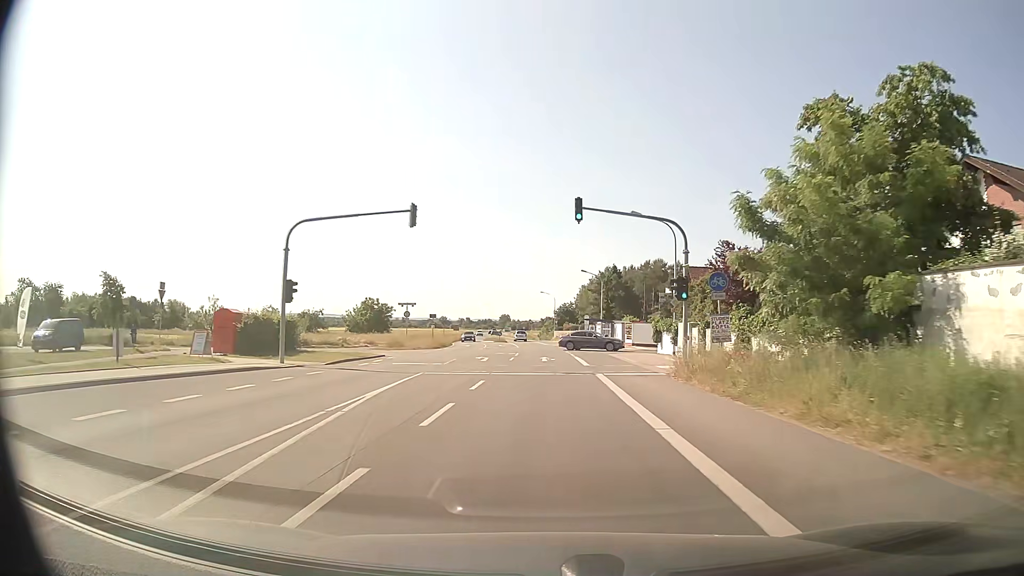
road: primary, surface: asphalt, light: Day
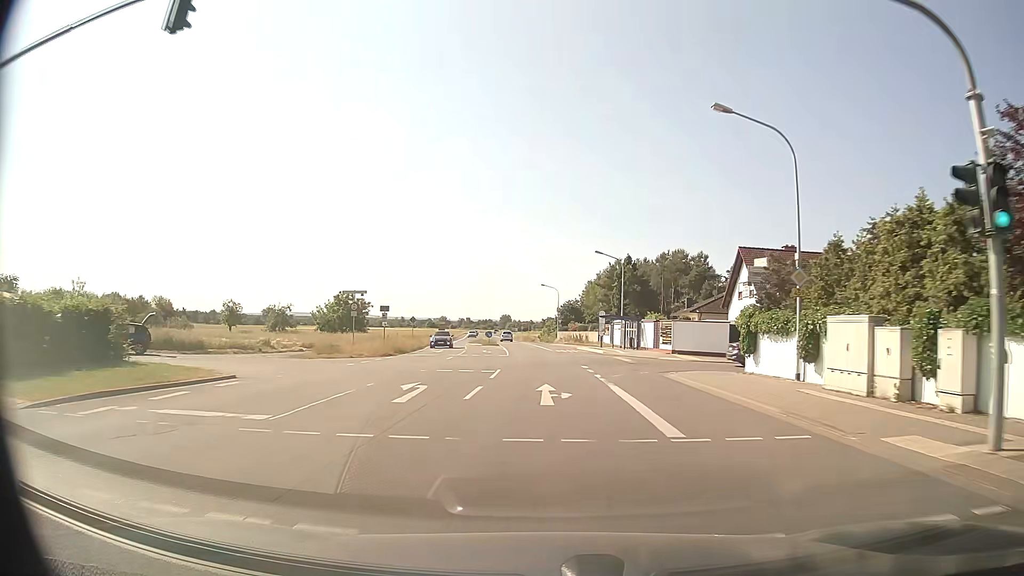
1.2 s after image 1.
(0.0, +18.2) m; 0°
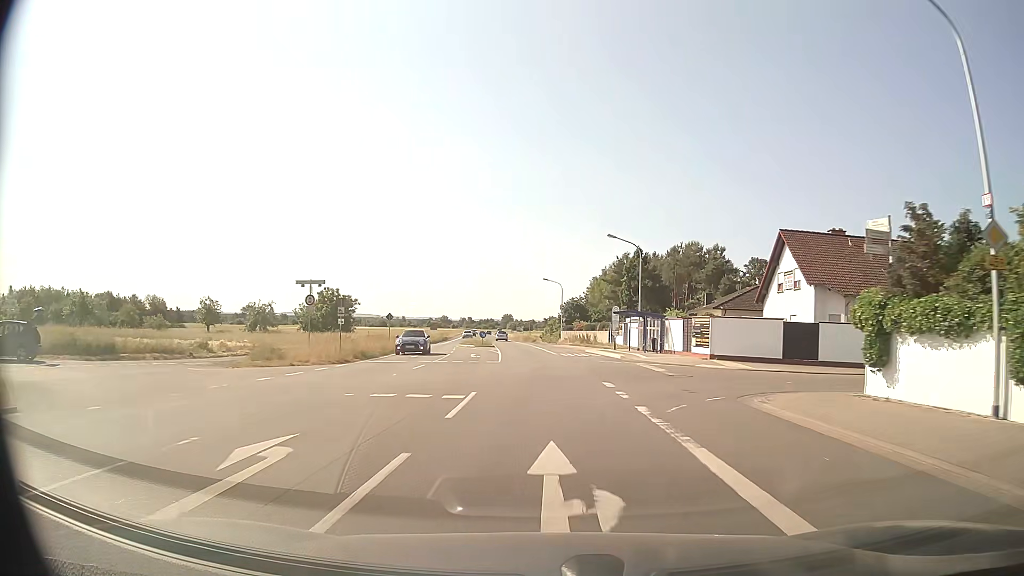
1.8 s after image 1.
(0.0, +9.1) m; 0°
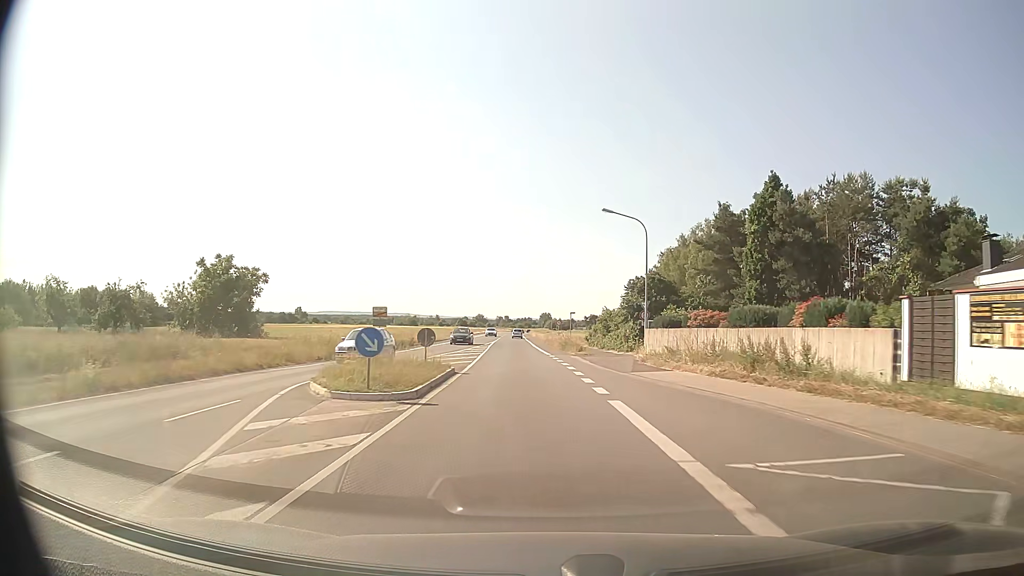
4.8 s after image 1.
(-1.1, +46.3) m; -3°
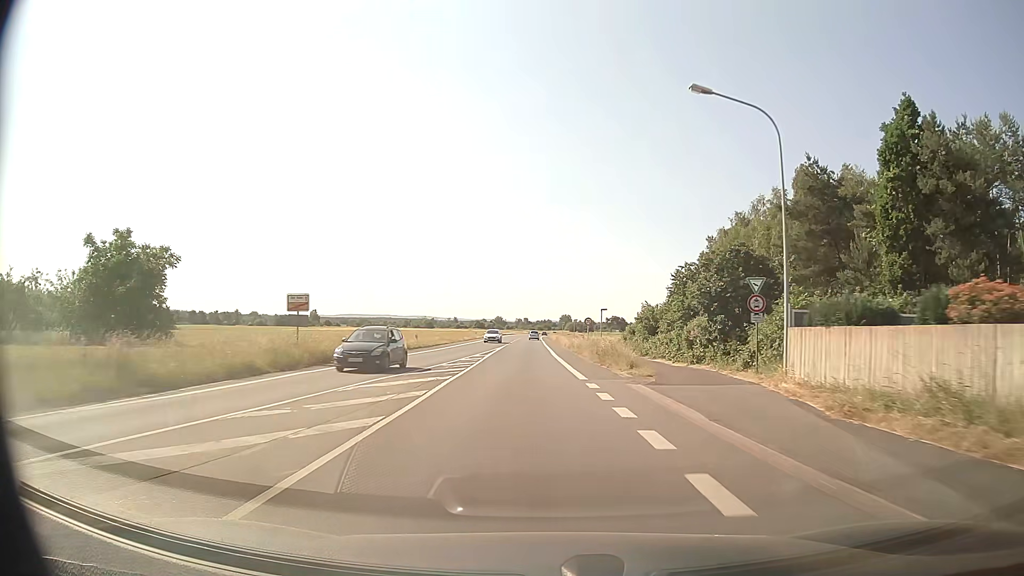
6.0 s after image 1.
(-0.3, +18.9) m; -2°
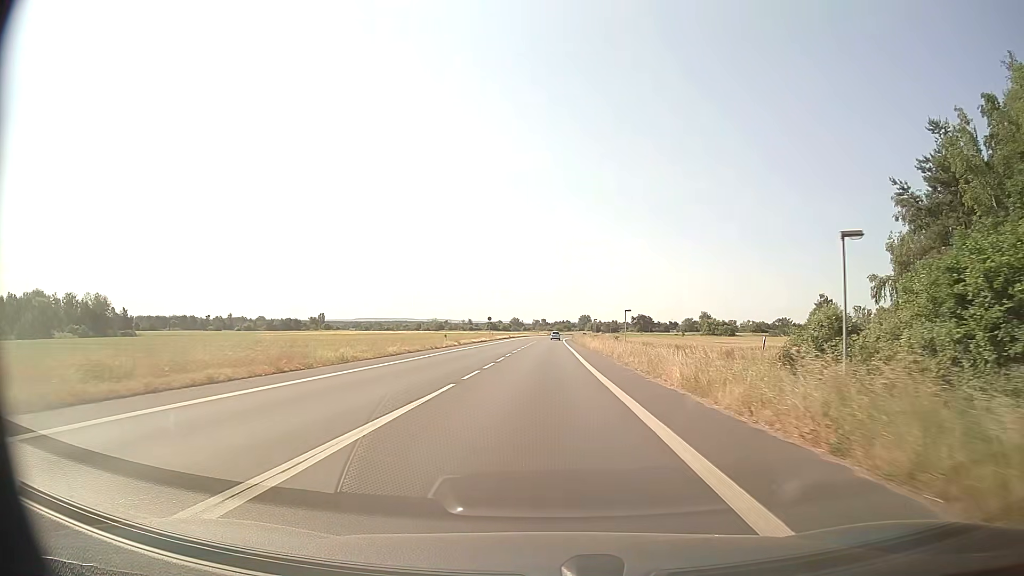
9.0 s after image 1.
(-0.9, +49.5) m; -1°
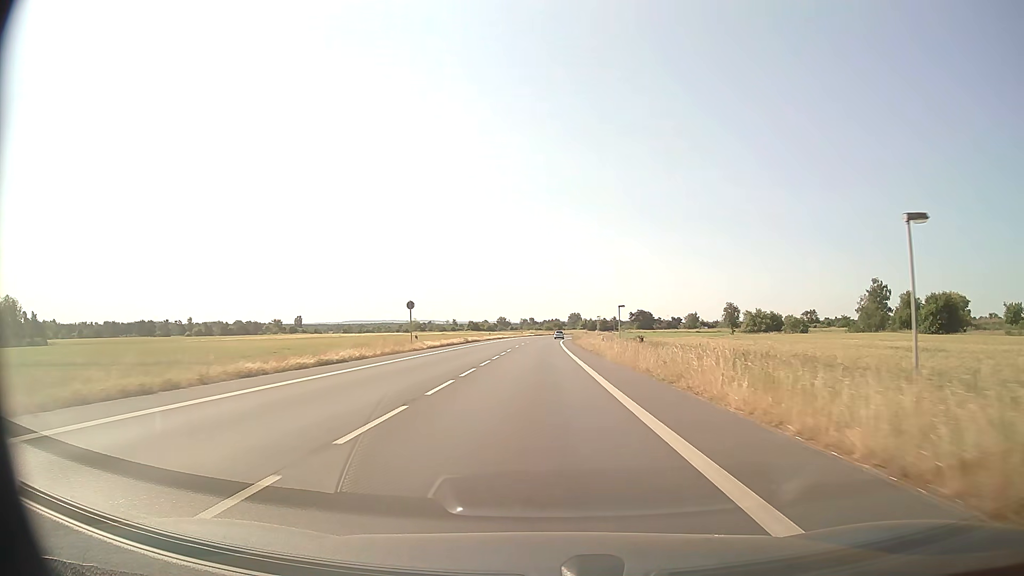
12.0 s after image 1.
(+0.6, +53.2) m; +1°
(0, +10) (0, +20) (0, +30) (0, +40) (0, +50) (0, +60) (0, +70) (0, +80) (0, +90) (+1, +100) m
